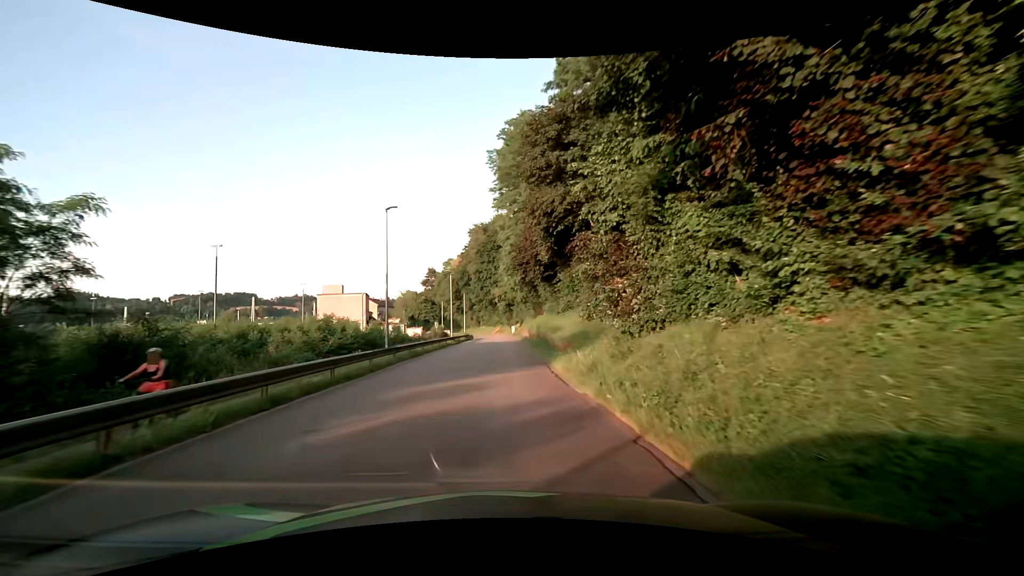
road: residential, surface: asphalt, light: Day
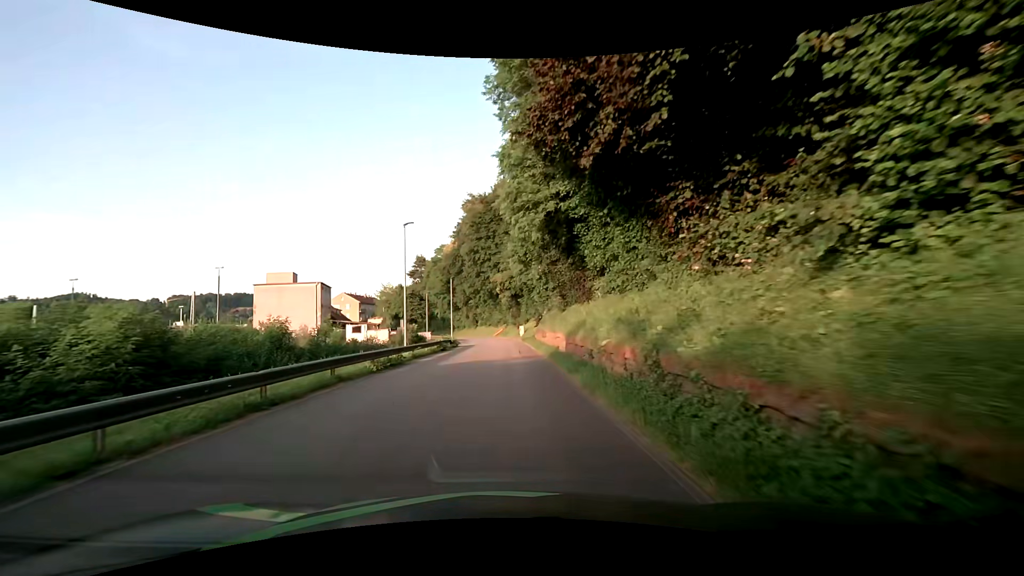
(-0.3, +28.0) m; -1°
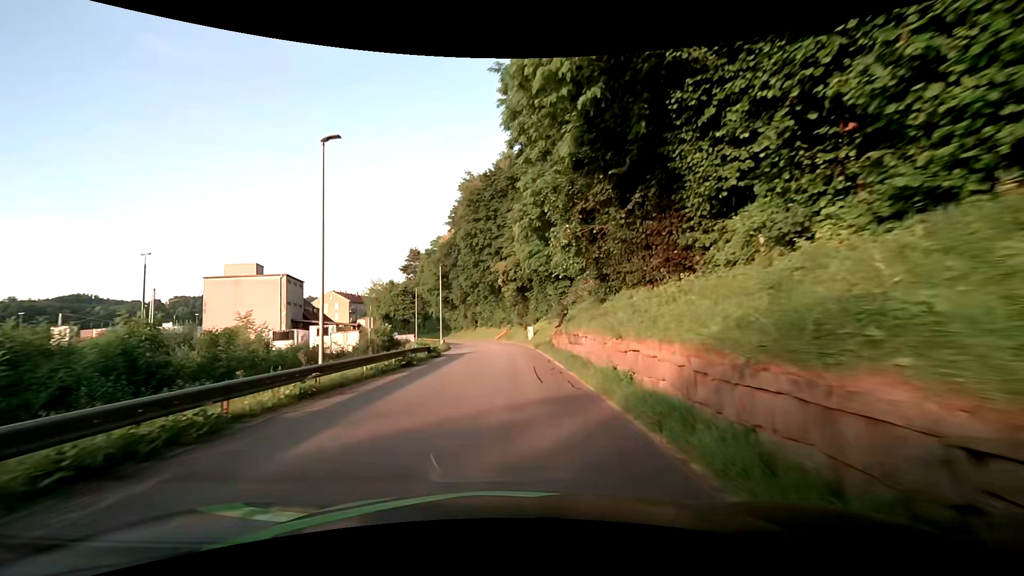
(0.0, +13.8) m; -1°
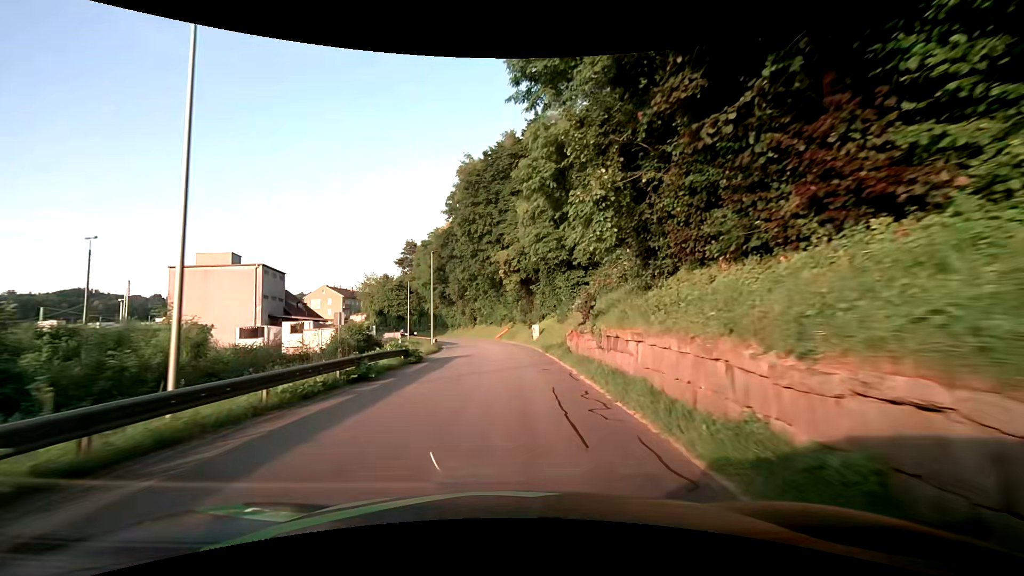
(+0.1, +6.9) m; +1°
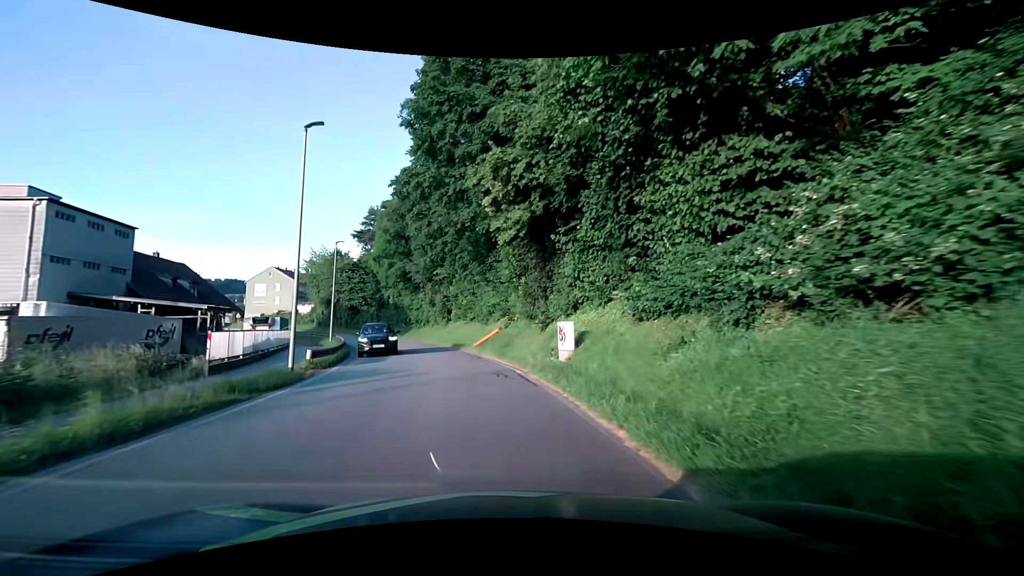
(0.0, +26.2) m; 0°
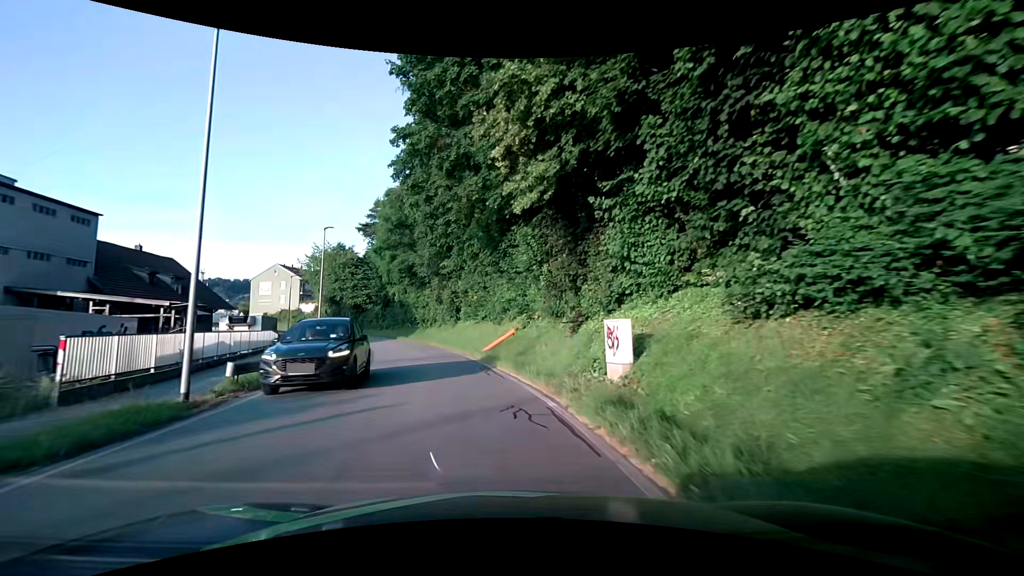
(0.0, +6.0) m; -1°
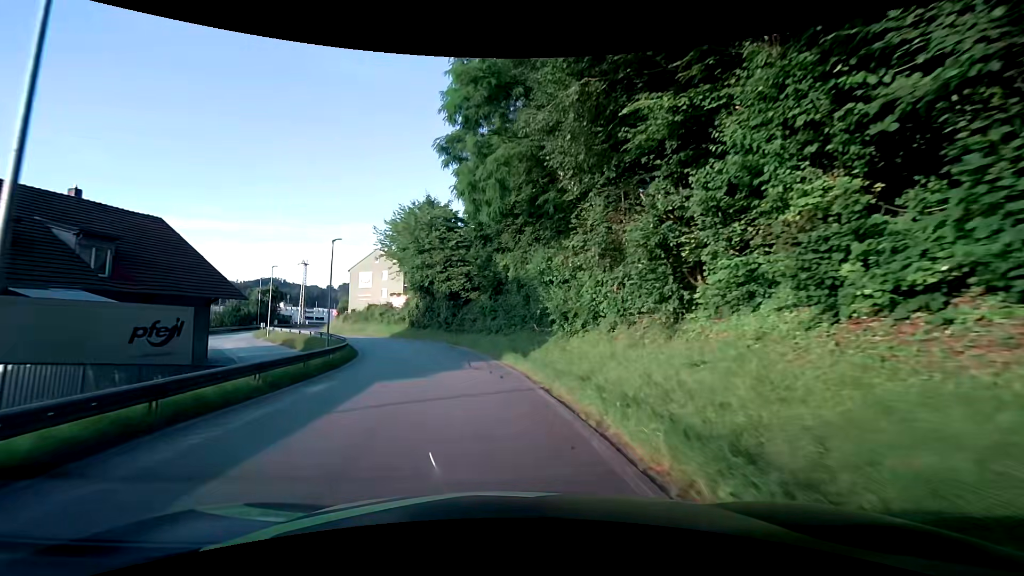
(-4.6, +29.1) m; -16°
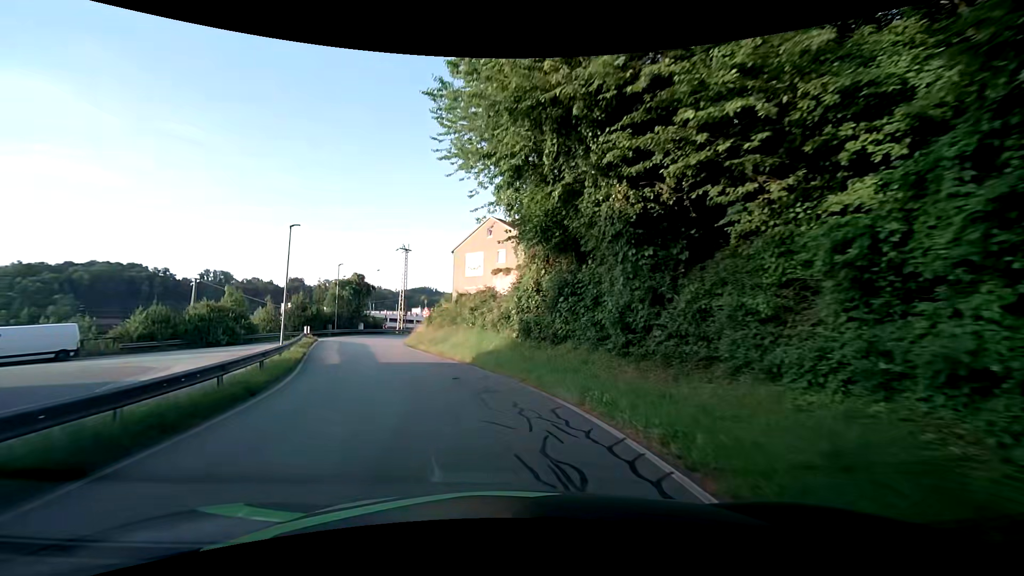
(-3.8, +30.1) m; -15°
(-1, +10) (-3, +20) (-6, +29) (-9, +39) (-11, +48) (-11, +58) (-8, +68) (-2, +76) (+5, +83) (+11, +91) m
